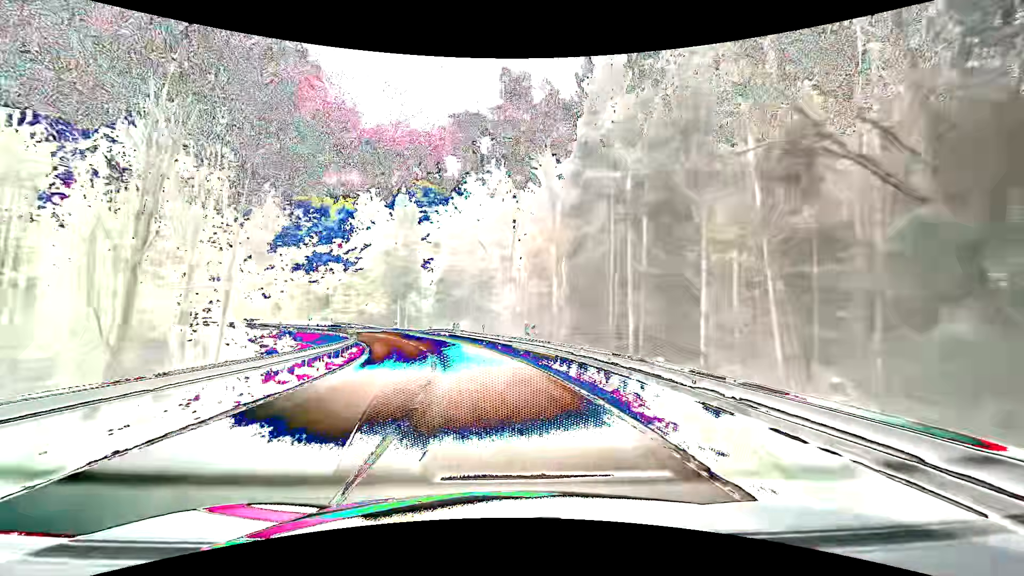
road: secondary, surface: asphalt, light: Day
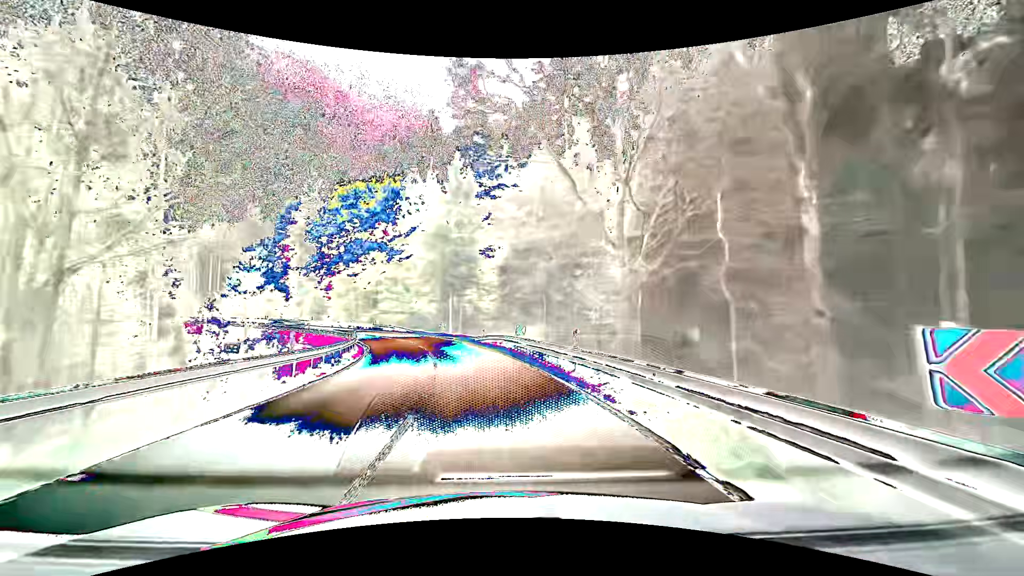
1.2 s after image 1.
(-1.3, +18.1) m; -8°
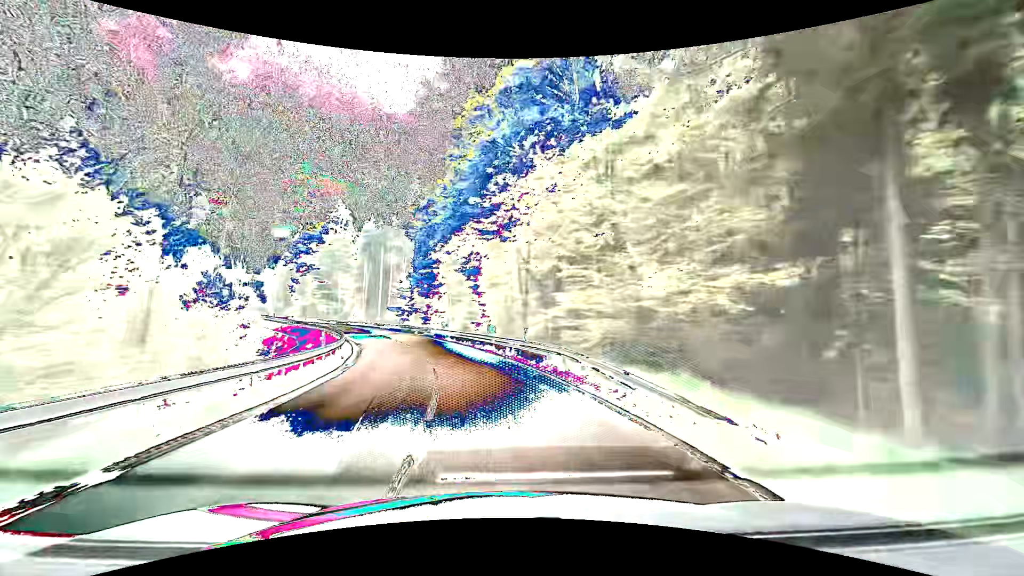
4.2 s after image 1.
(-8.7, +44.5) m; -25°
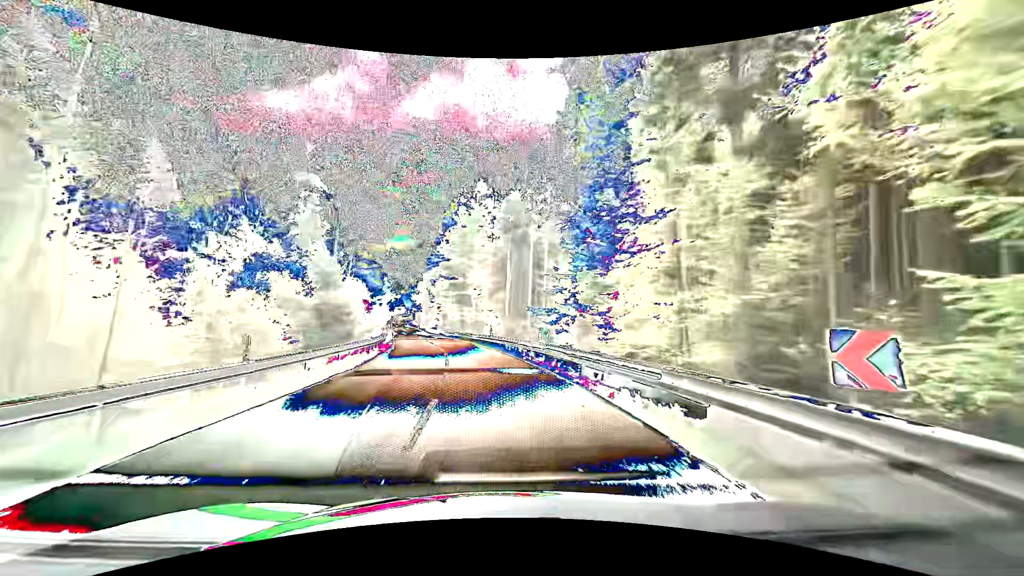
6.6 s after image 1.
(-6.0, +37.8) m; -19°
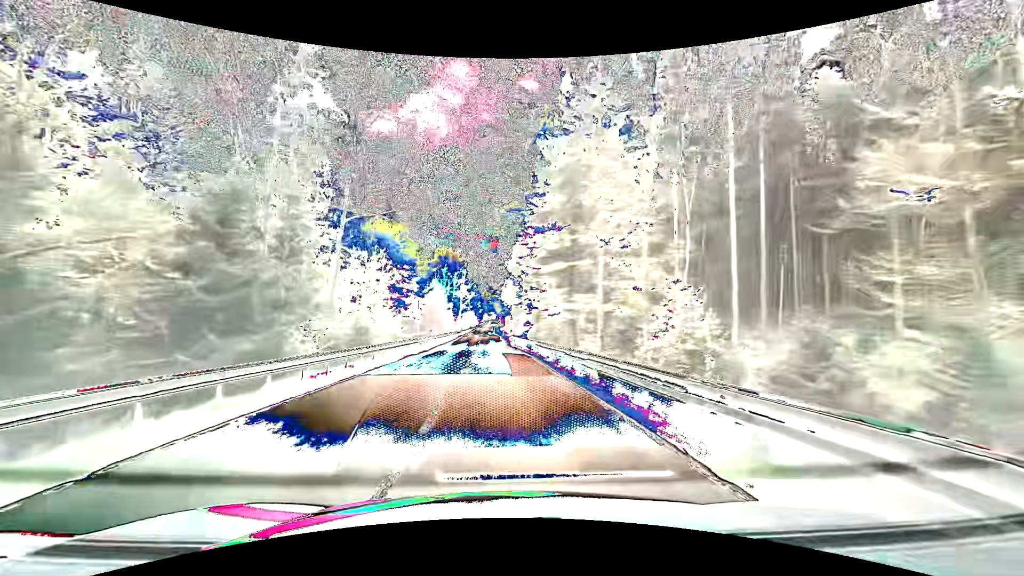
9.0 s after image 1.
(-4.4, +40.6) m; -11°
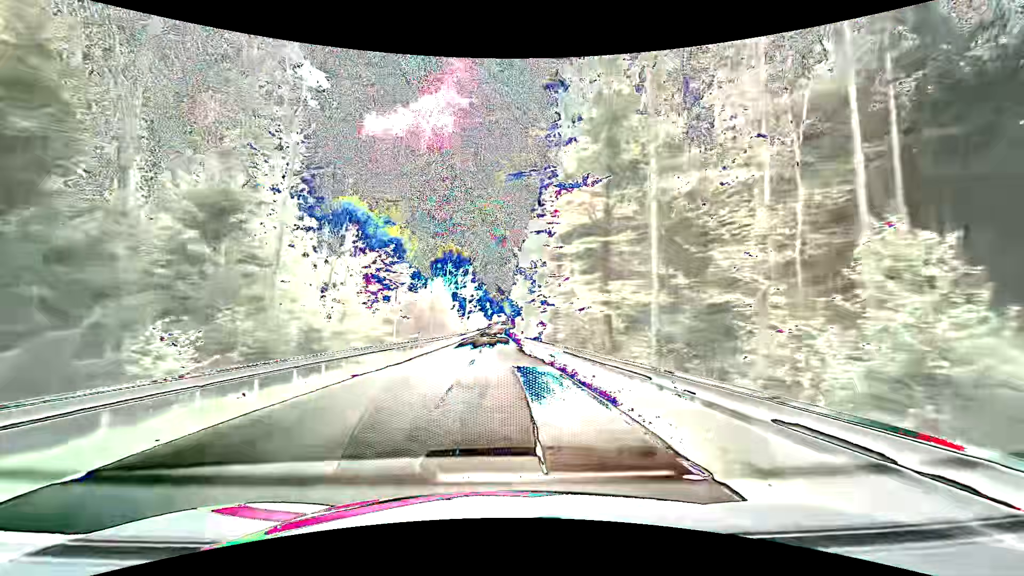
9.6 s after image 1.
(-0.1, +10.6) m; -1°
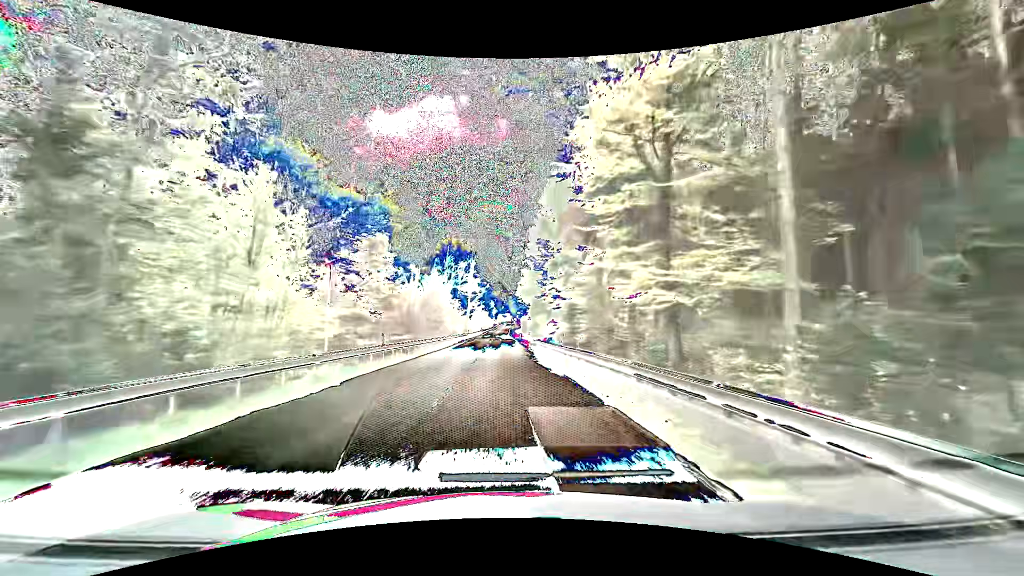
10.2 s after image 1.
(-0.1, +10.8) m; -1°
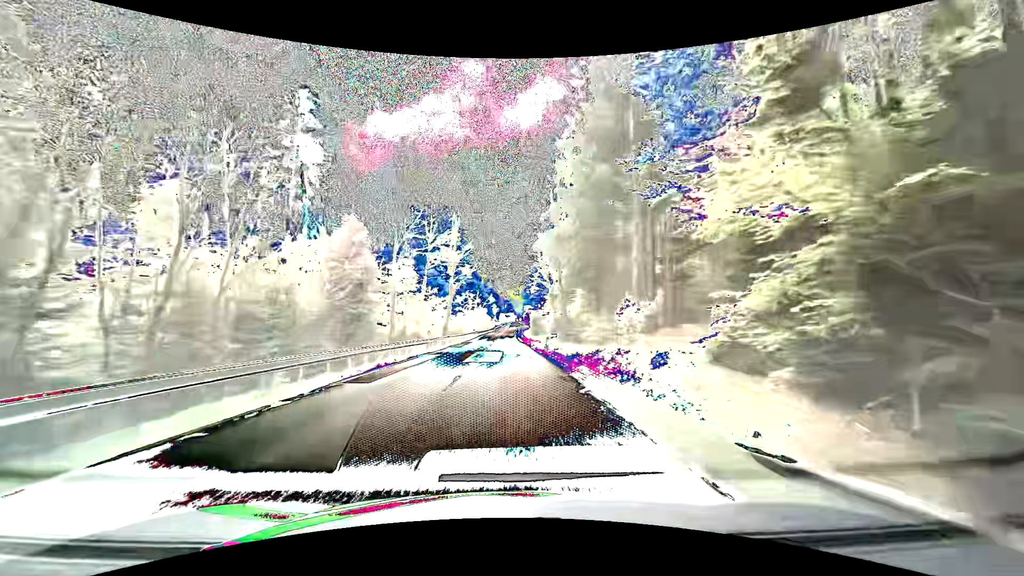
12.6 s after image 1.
(-0.3, +43.1) m; -1°
(0, +10) (0, +20) (0, +30) (0, +40) (0, +50) (0, +60) (0, +70) (0, +80) (+1, +90) (+1, +100) m
